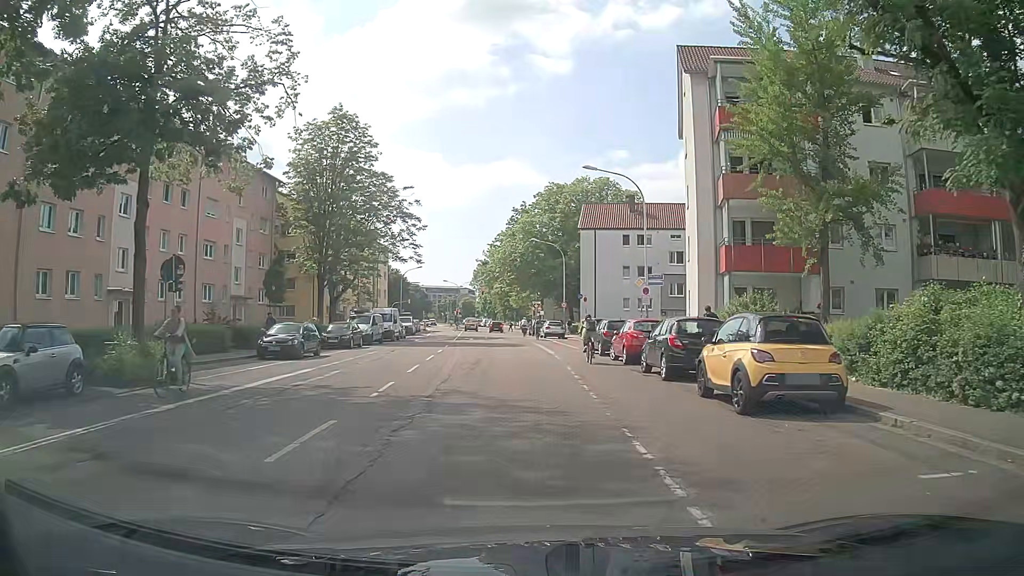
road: residential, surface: asphalt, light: Day
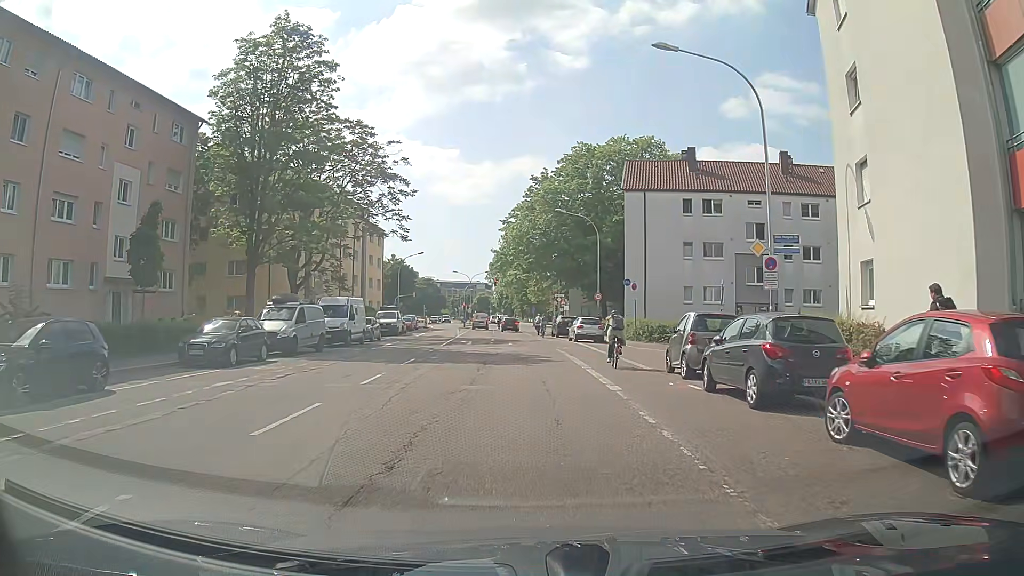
(-0.2, +16.8) m; -2°
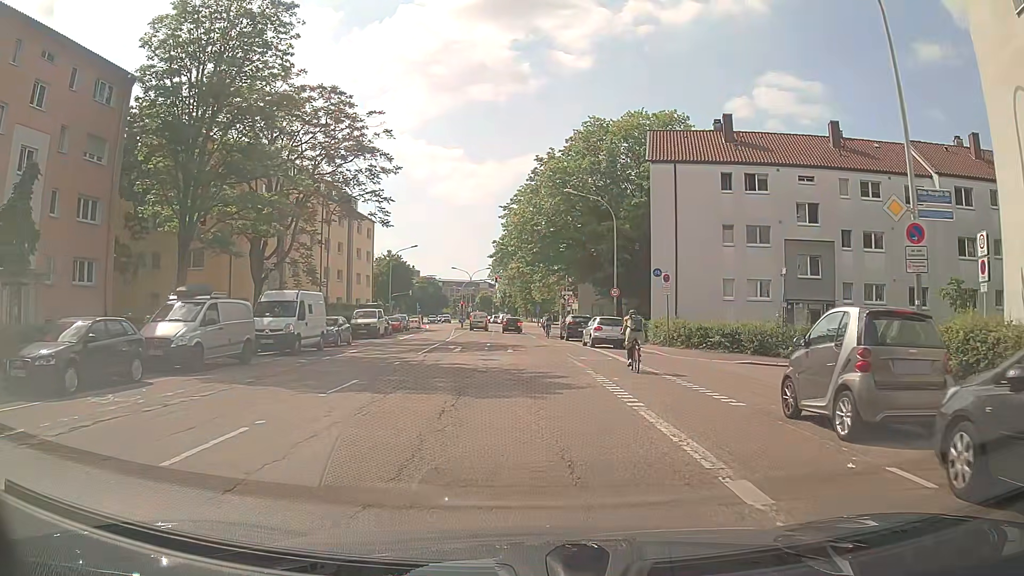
(0.0, +8.0) m; +1°
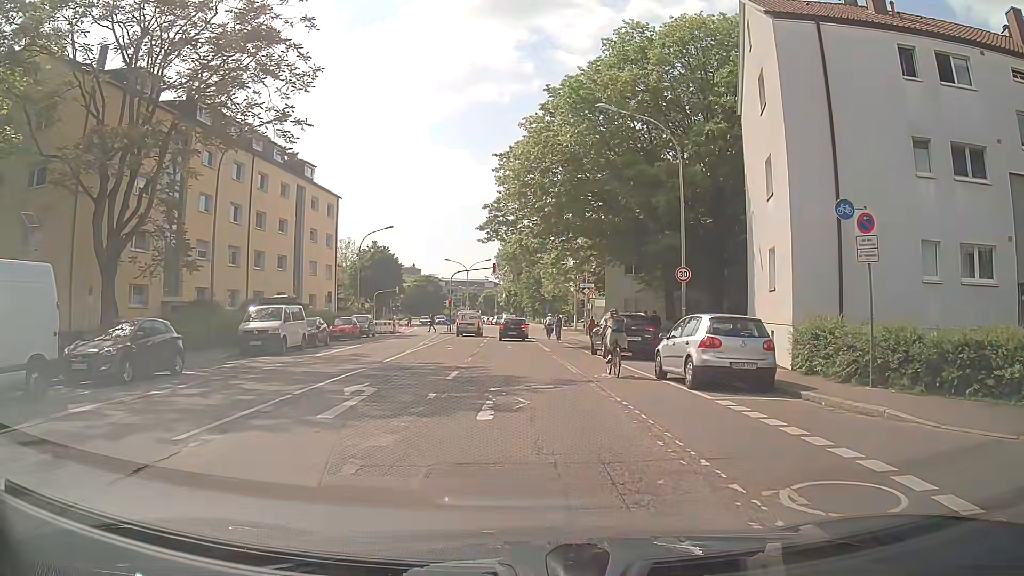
(-0.6, +18.3) m; -3°
